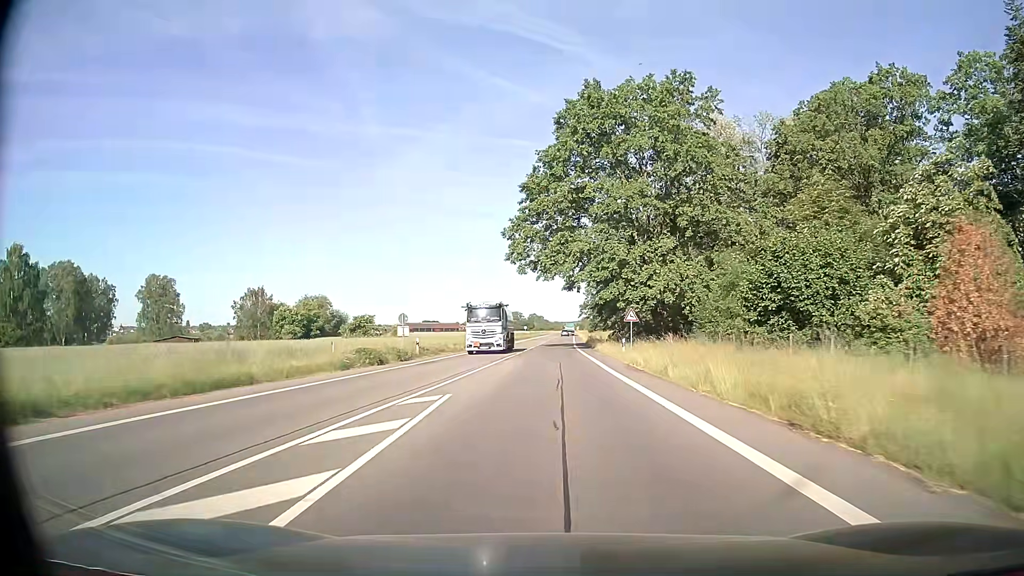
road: secondary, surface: asphalt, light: Day
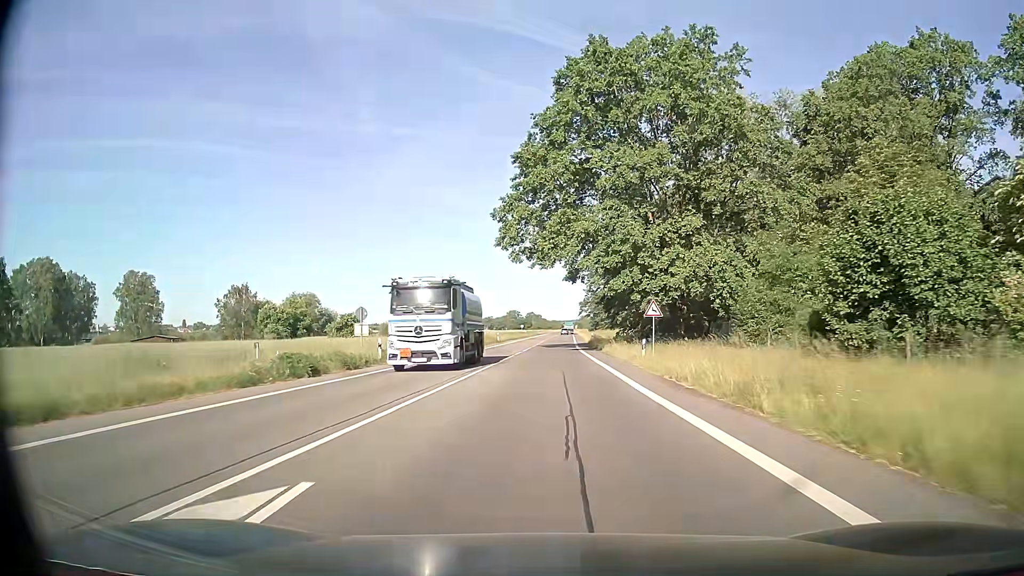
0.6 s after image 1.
(0.0, +8.7) m; 0°
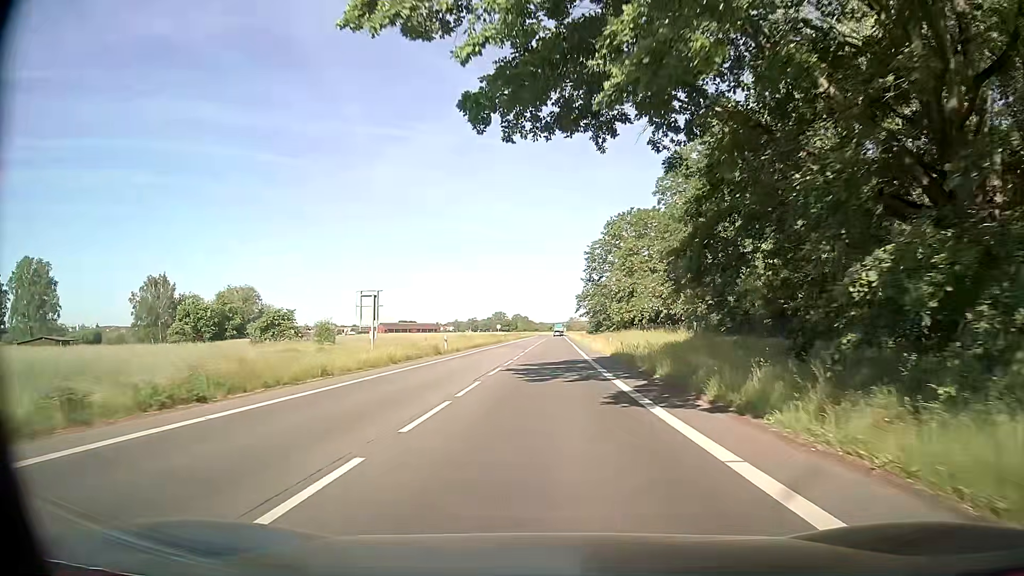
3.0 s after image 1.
(+0.2, +35.1) m; +1°
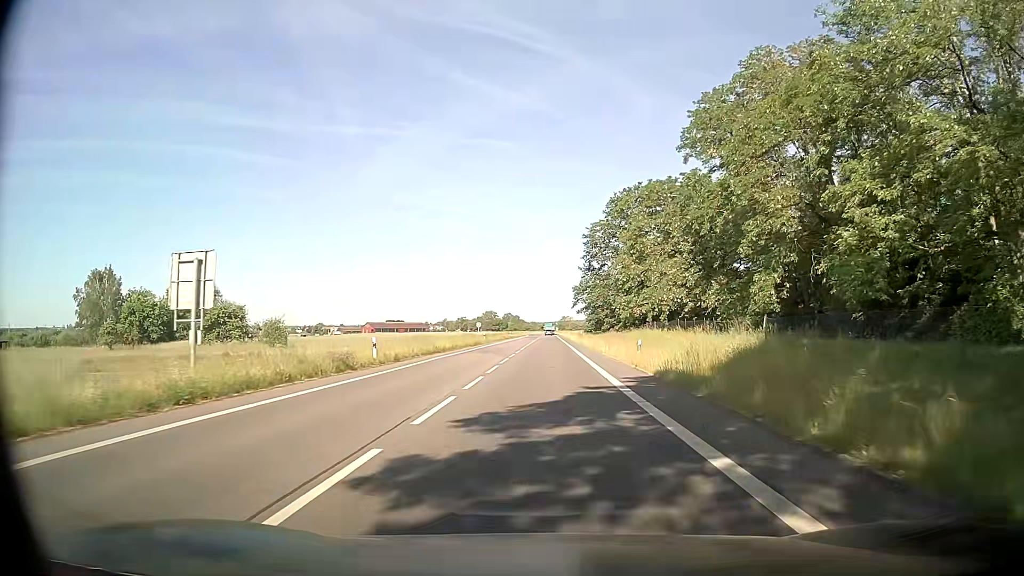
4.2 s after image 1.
(+0.2, +17.6) m; +1°
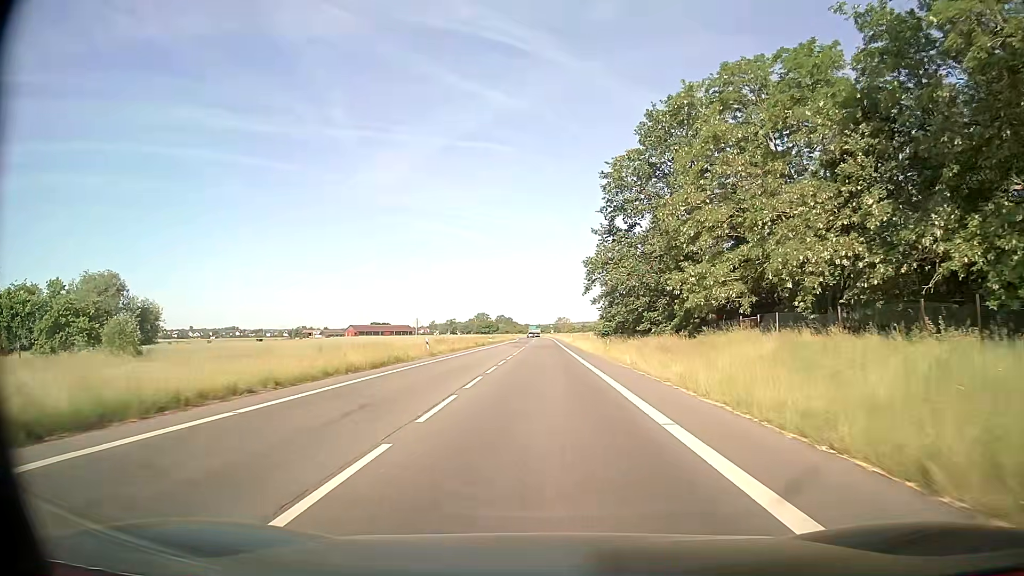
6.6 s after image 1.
(+0.2, +35.5) m; +1°
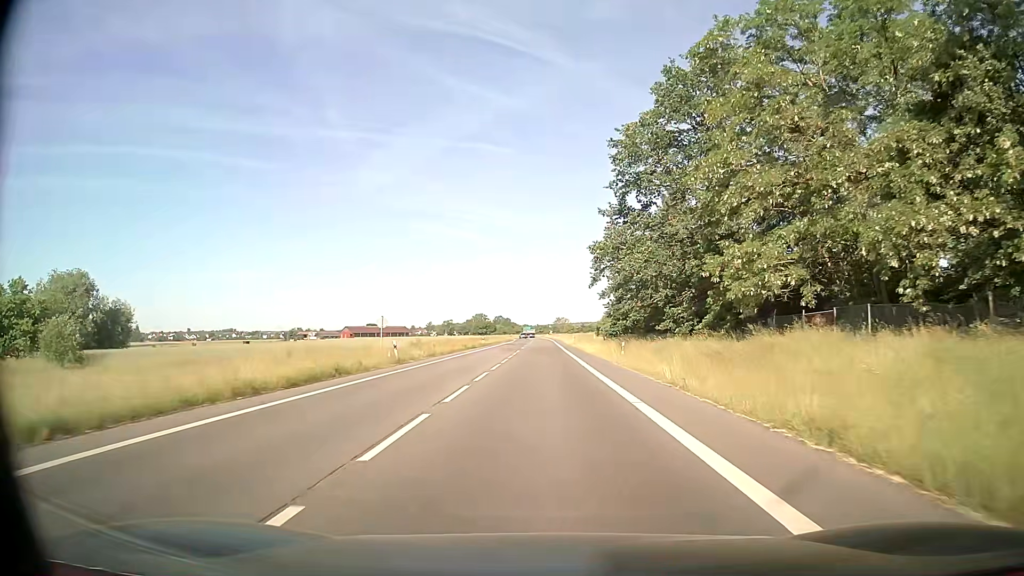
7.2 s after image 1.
(0.0, +9.0) m; 0°
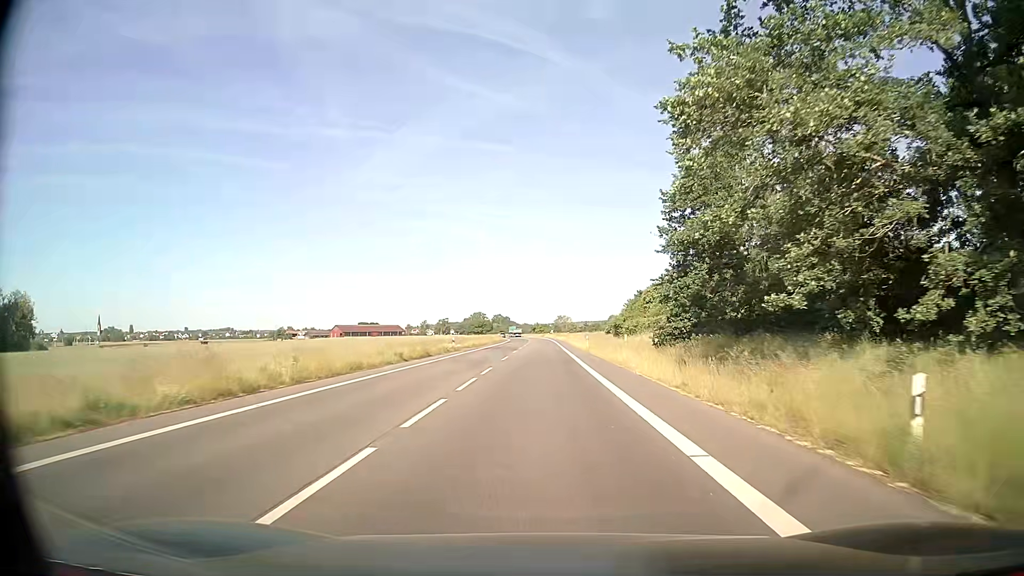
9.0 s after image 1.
(0.0, +27.5) m; 0°
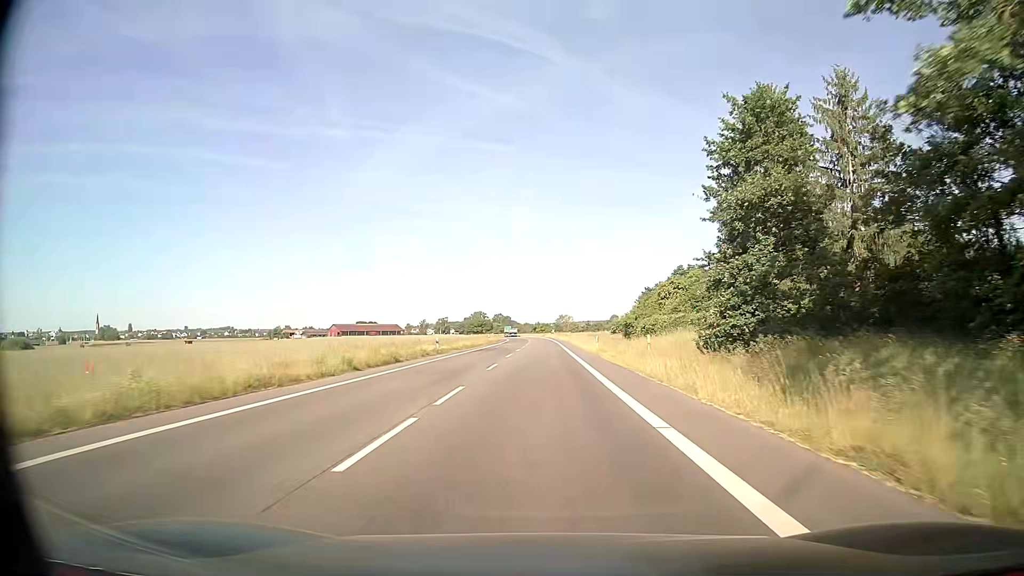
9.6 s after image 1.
(0.0, +9.3) m; -1°
(0, +10) (0, +20) (0, +30) (0, +40) (0, +50) (0, +60) (0, +70) (0, +80) (+1, +90) (0, +100) m
